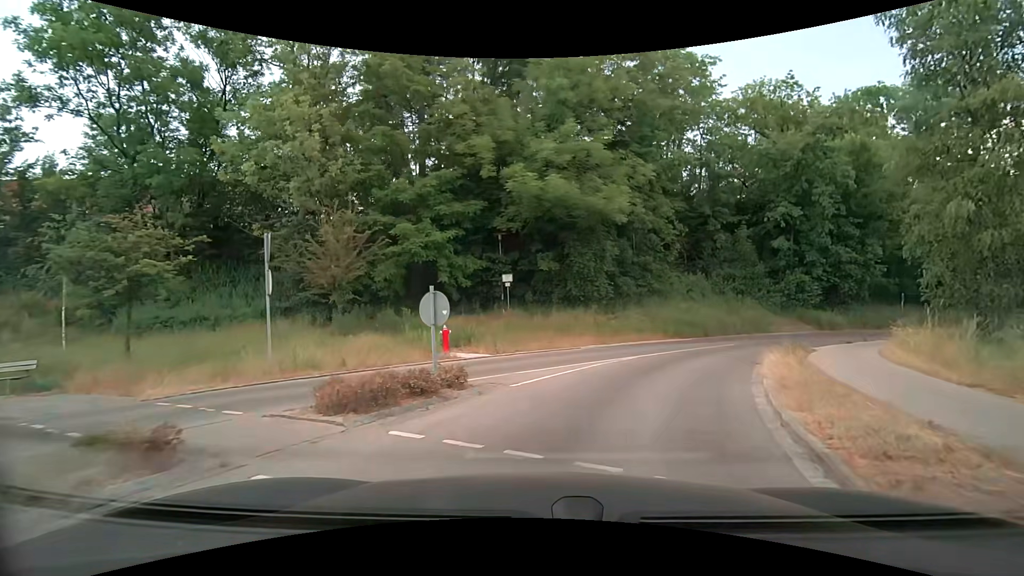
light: Day
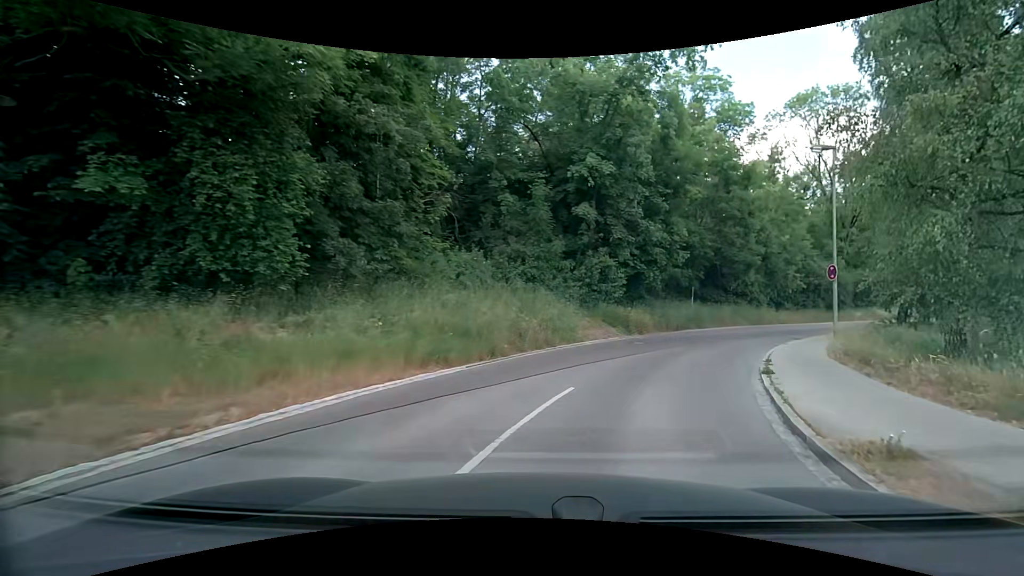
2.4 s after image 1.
(+3.1, +14.6) m; +26°
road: residential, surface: asphalt
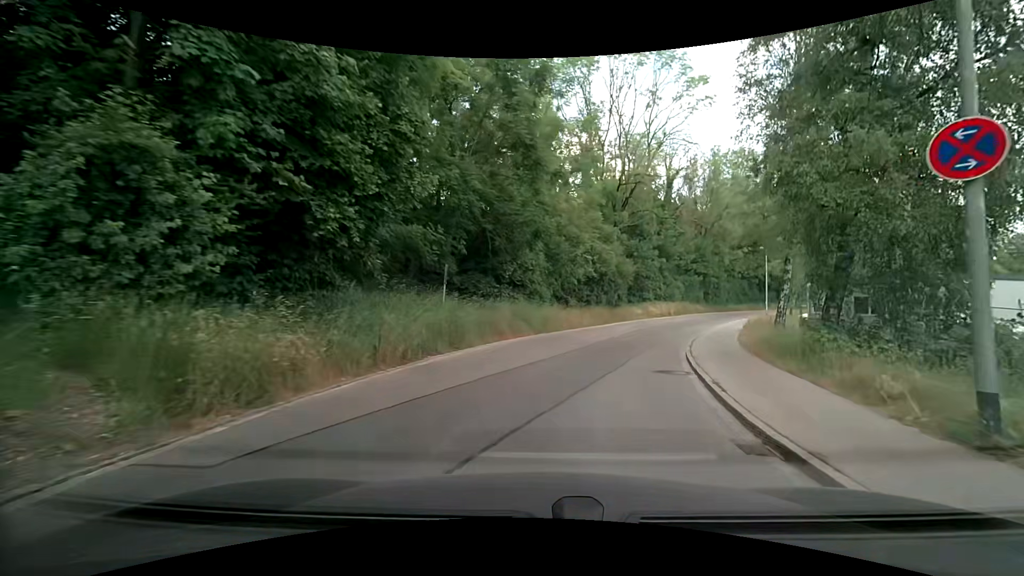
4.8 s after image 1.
(+4.5, +17.4) m; +26°
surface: paved
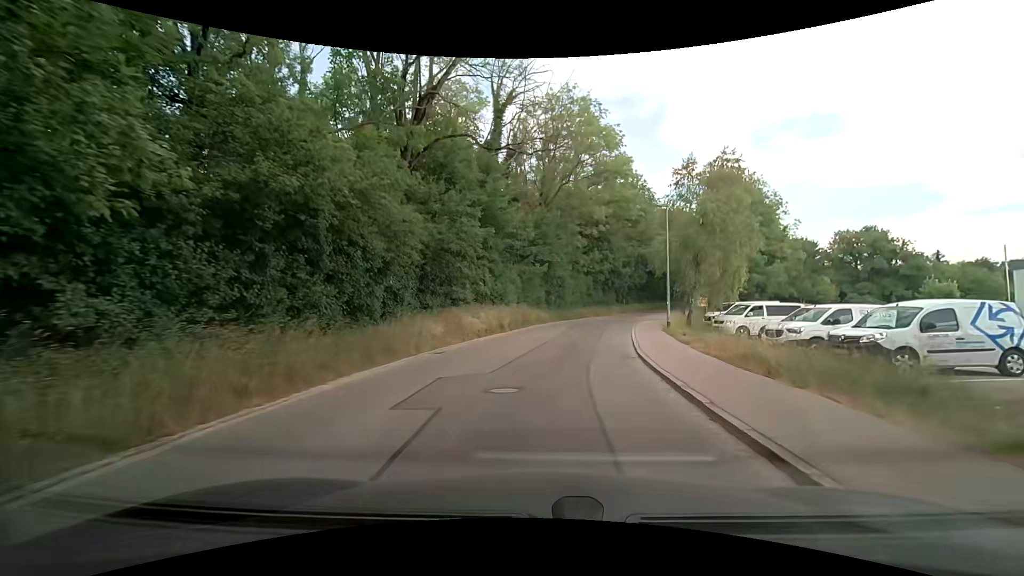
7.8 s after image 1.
(+4.8, +23.5) m; +20°
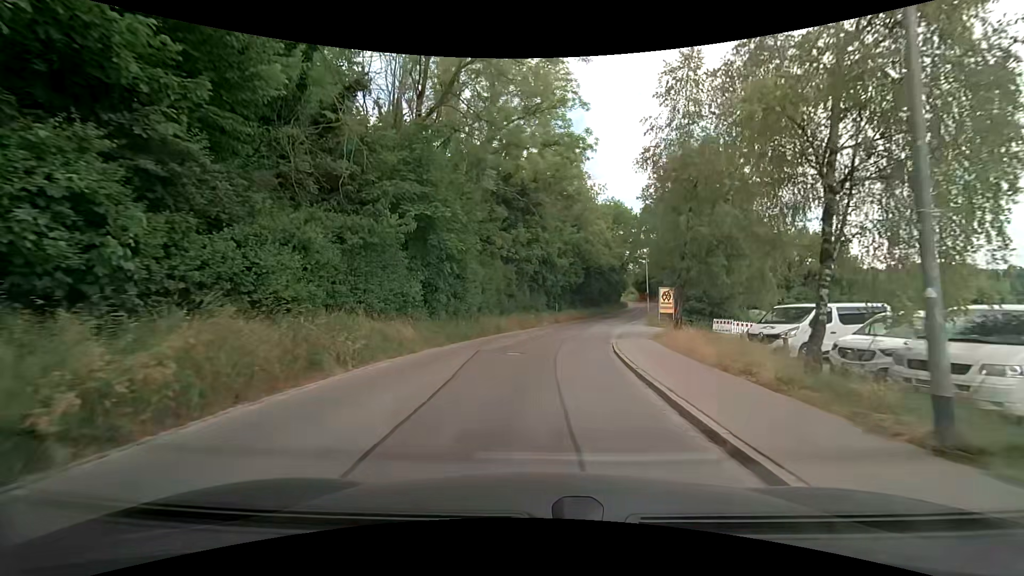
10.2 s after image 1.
(+1.9, +20.1) m; +9°
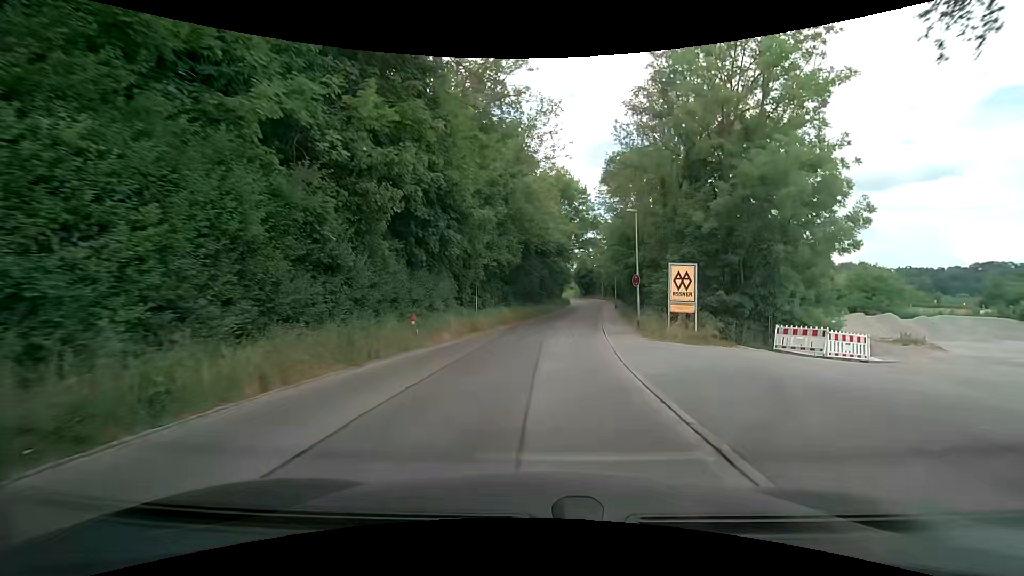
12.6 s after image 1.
(+1.3, +21.4) m; +8°
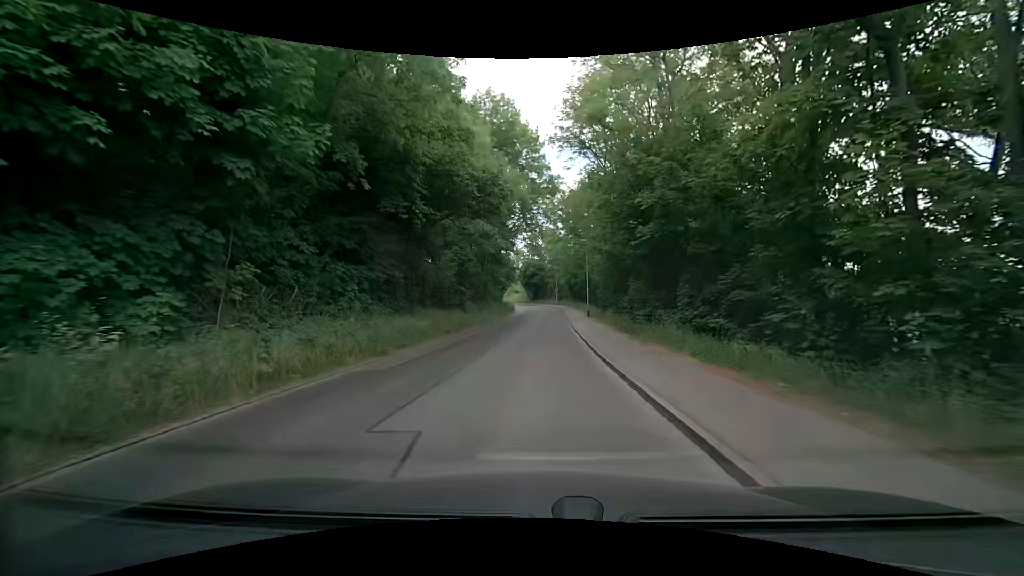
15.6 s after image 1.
(+1.8, +26.5) m; +8°
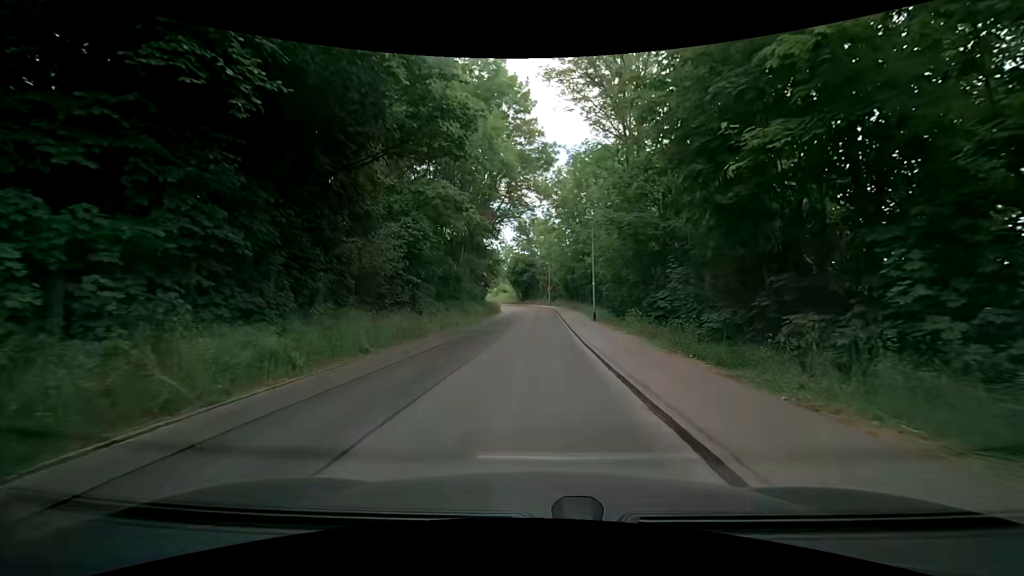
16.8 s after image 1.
(-0.2, +10.4) m; +1°
(0, +10) (0, +20) (-1, +30) (-1, +40) (-1, +50) (-2, +60) (-3, +70) (-5, +80) (-8, +89) (-12, +98) m
